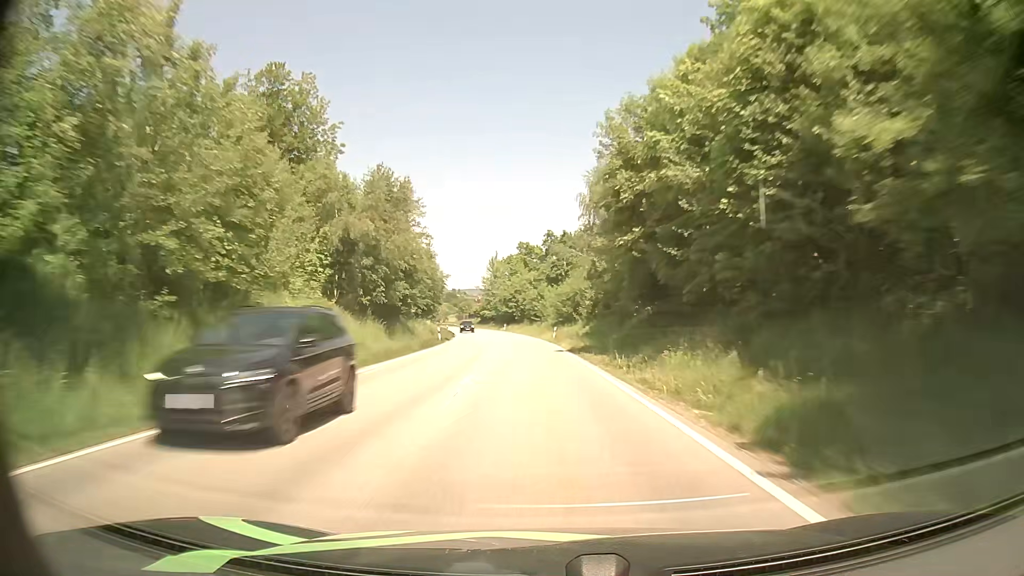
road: secondary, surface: asphalt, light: Day
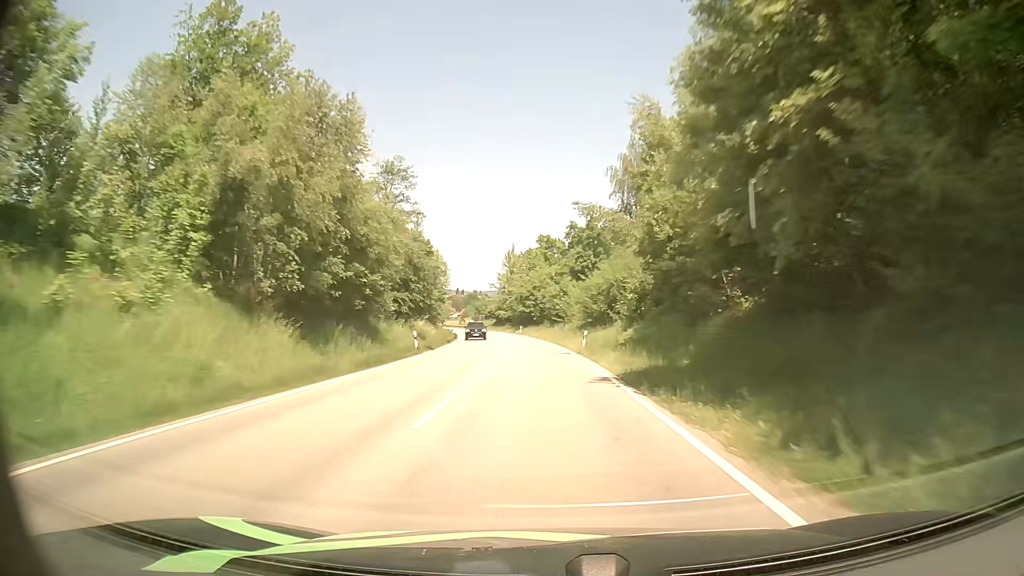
(-0.3, +15.9) m; -2°
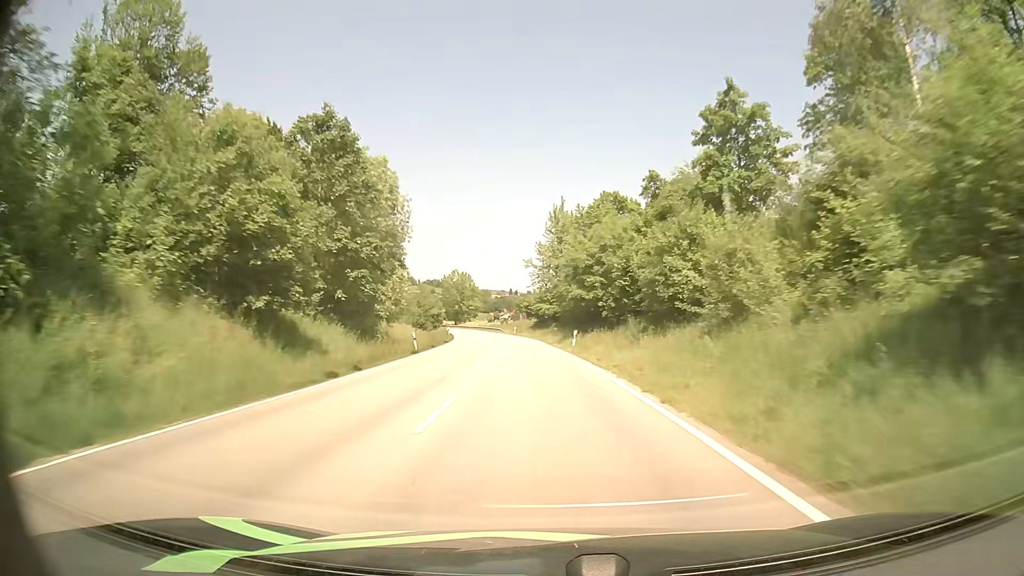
(-1.8, +48.2) m; -4°
(0, +10) (0, +20) (-1, +30) (-2, +40) (-2, +50) (-3, +60) (-5, +70) (-6, +80) (-7, +90) (-9, +99) m
